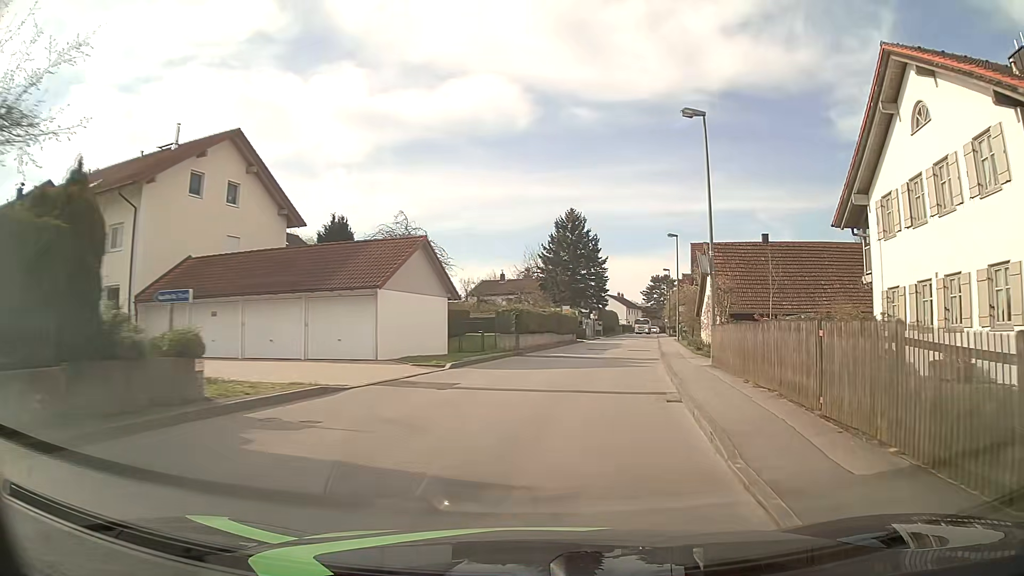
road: unclassified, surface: asphalt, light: Day
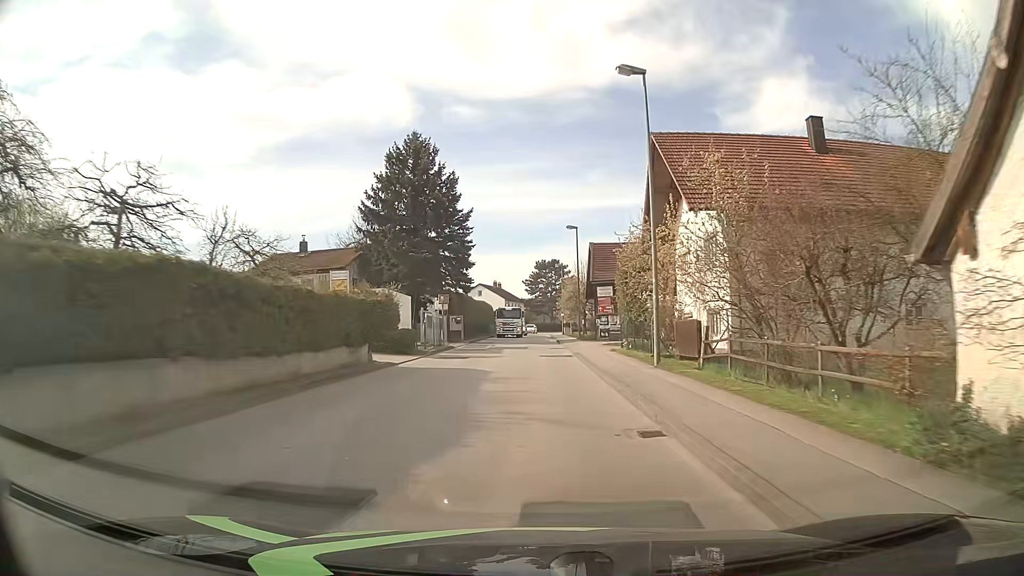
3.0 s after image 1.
(+4.6, +33.7) m; +11°
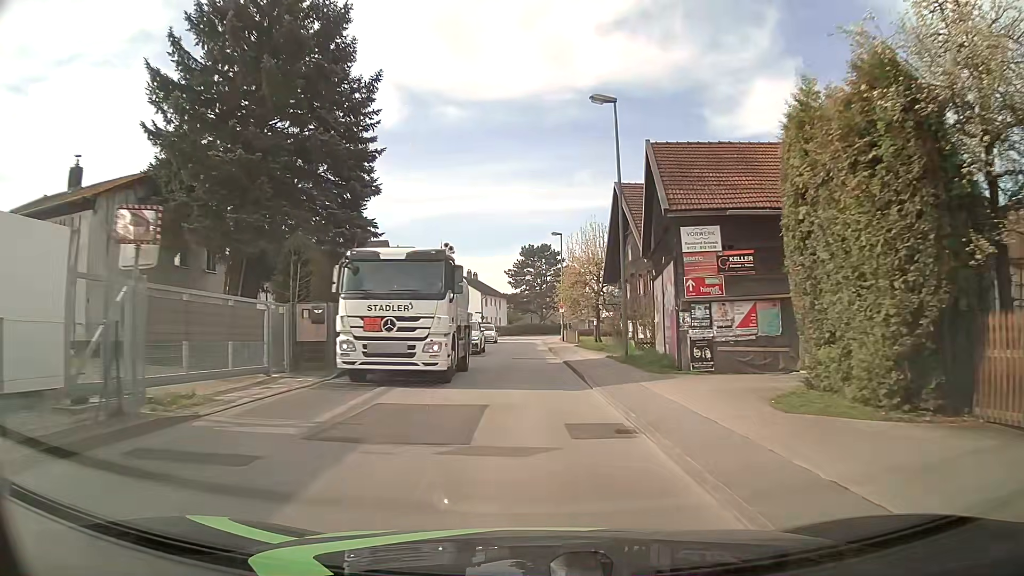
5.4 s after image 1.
(0.0, +28.4) m; +1°
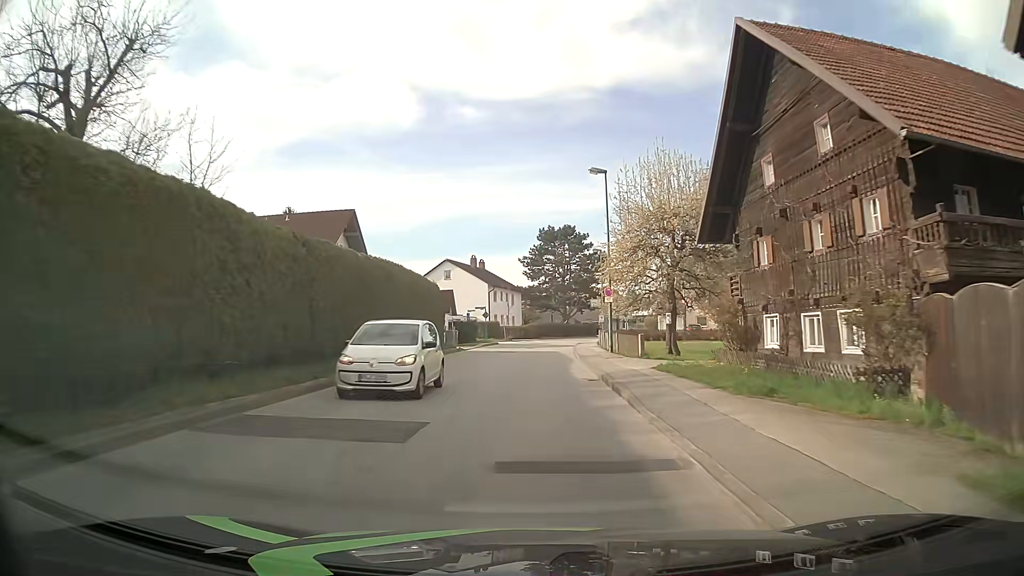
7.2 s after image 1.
(-0.1, +21.0) m; -1°
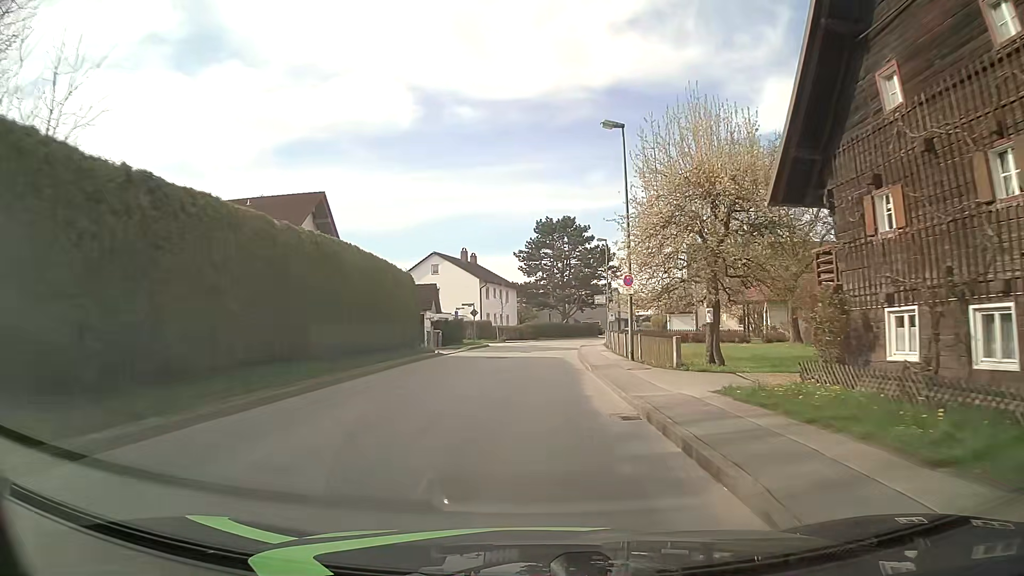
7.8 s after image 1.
(+0.1, +7.2) m; +1°
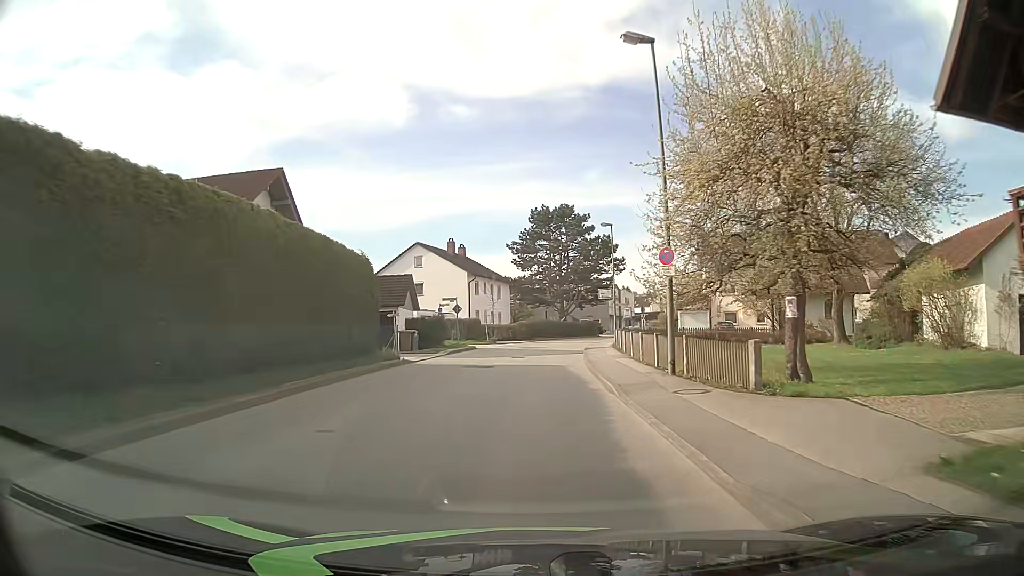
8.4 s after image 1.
(0.0, +7.3) m; 0°
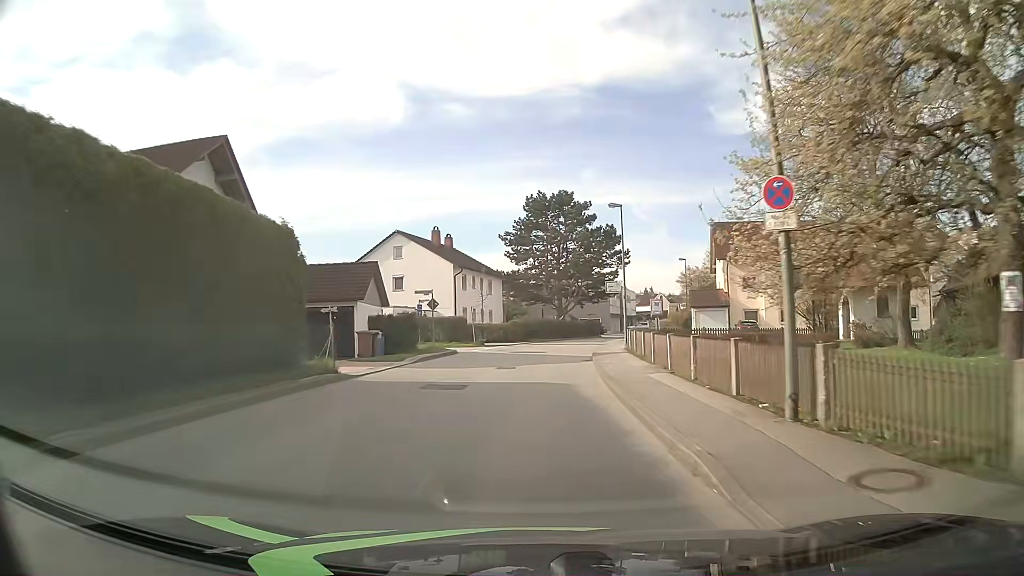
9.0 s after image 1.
(0.0, +7.5) m; 0°
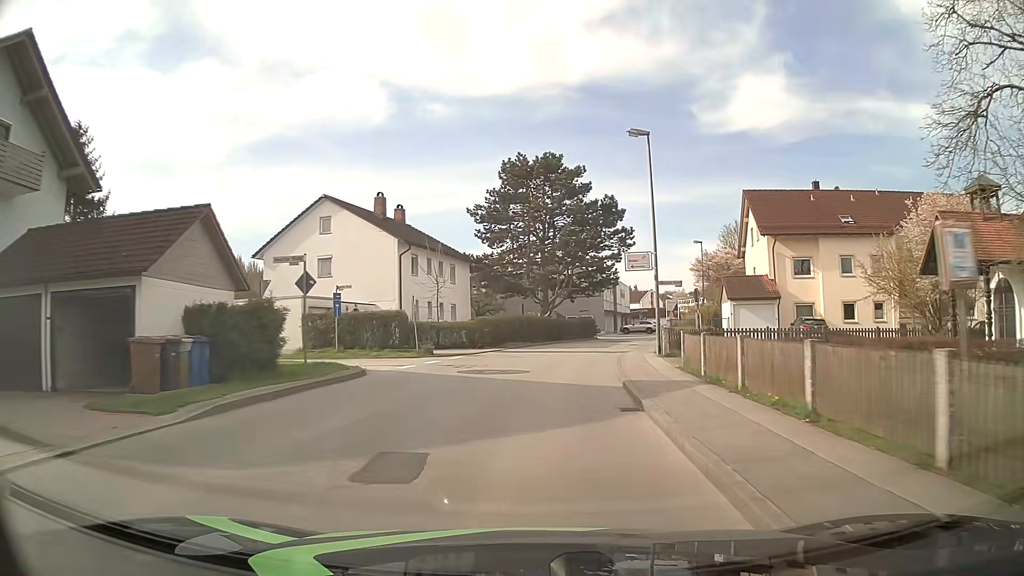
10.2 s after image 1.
(+0.3, +15.1) m; +2°
(0, +10) (+1, +20) (+2, +30) (+4, +40) (+7, +49) (+11, +58) (+15, +68) (+19, +77) (+23, +86) (+26, +96) m
